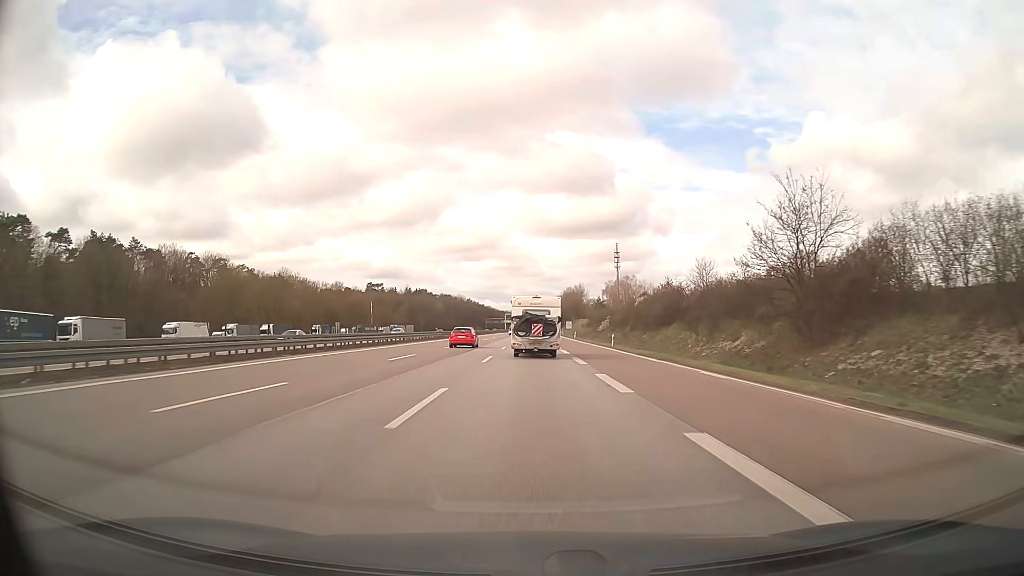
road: motorway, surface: asphalt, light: Day
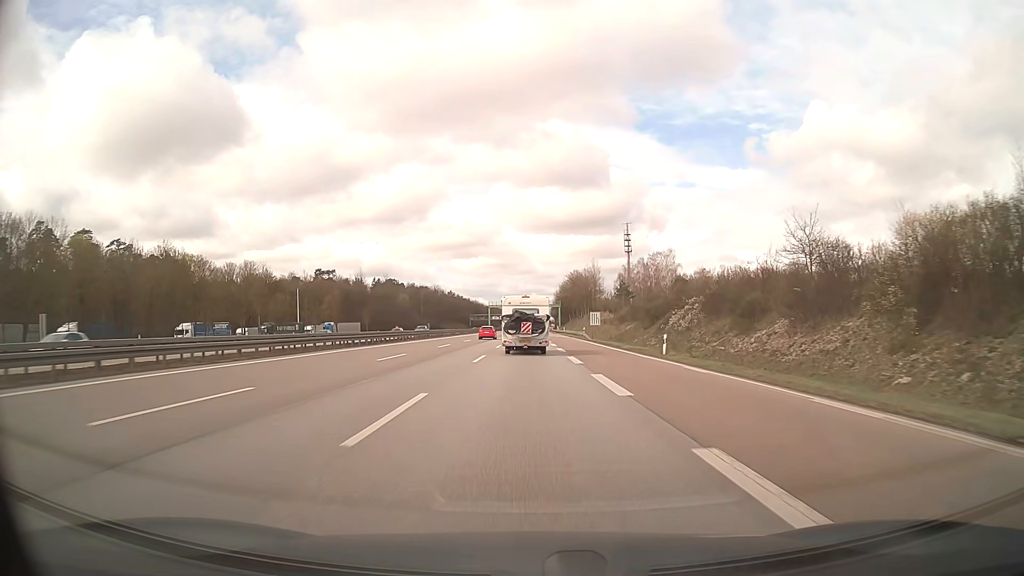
(+0.3, +73.2) m; 0°
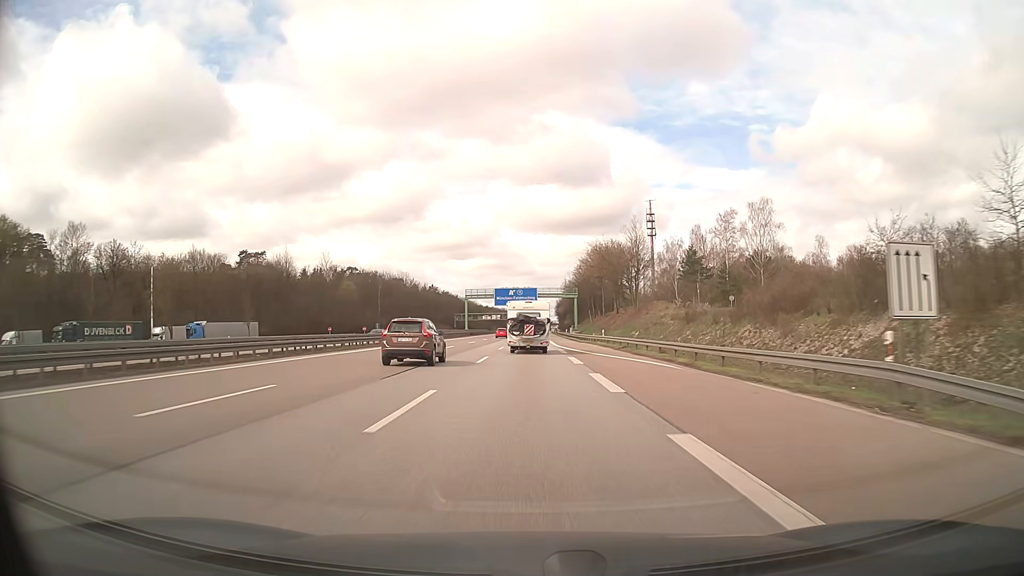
(+0.1, +71.2) m; 0°
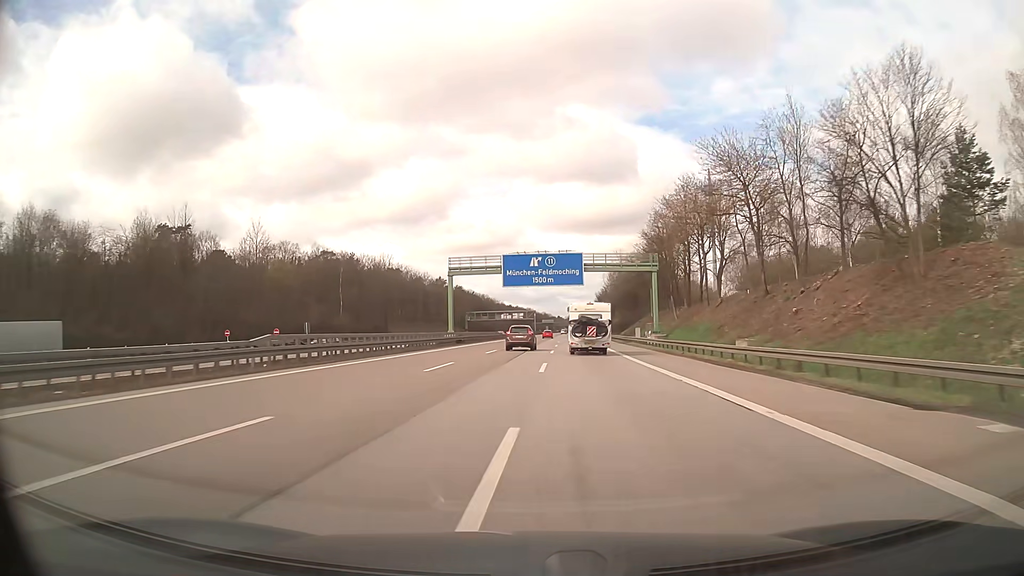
(-1.1, +59.8) m; -2°
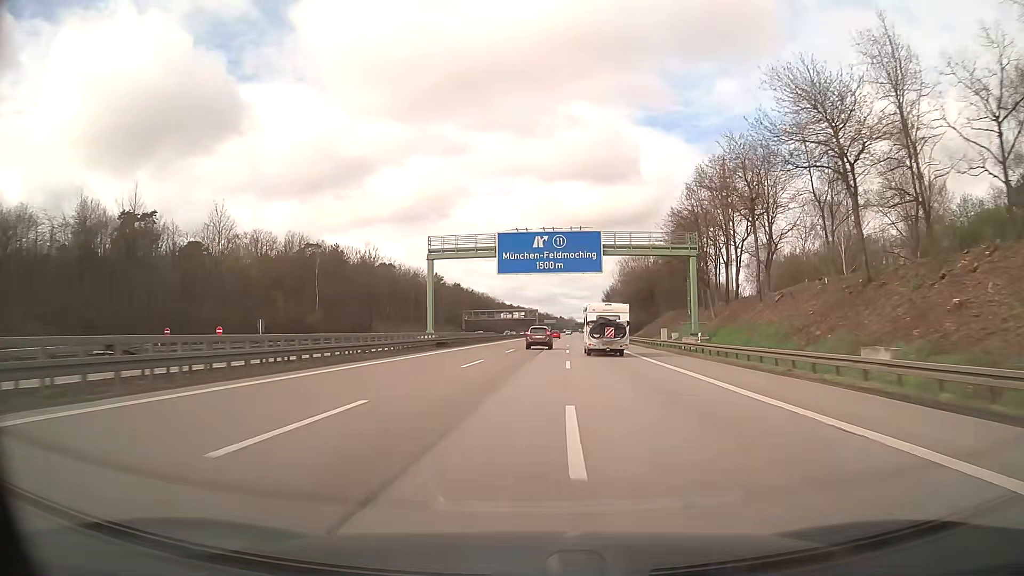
(0.0, +15.5) m; 0°
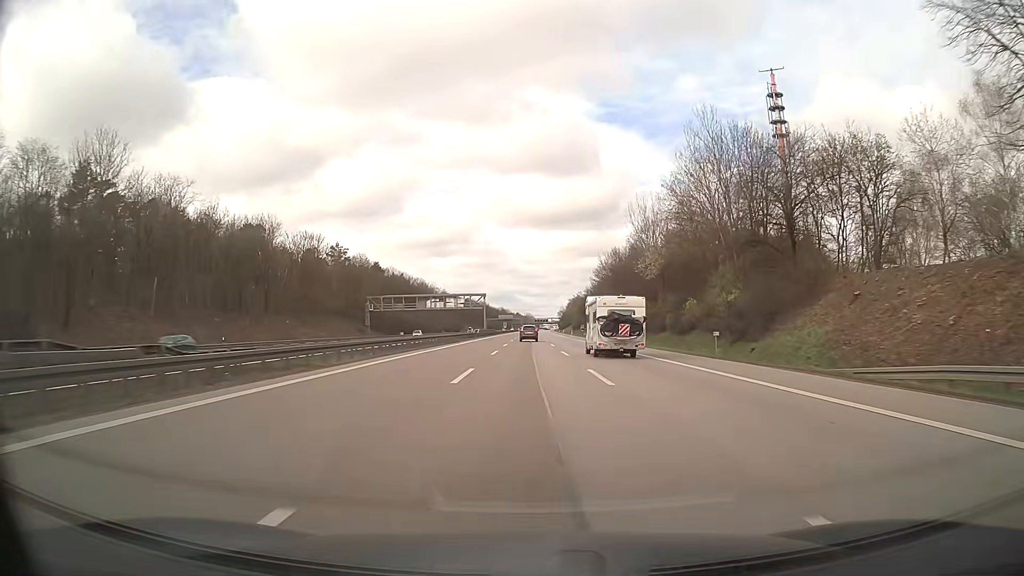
(+2.7, +80.5) m; +4°
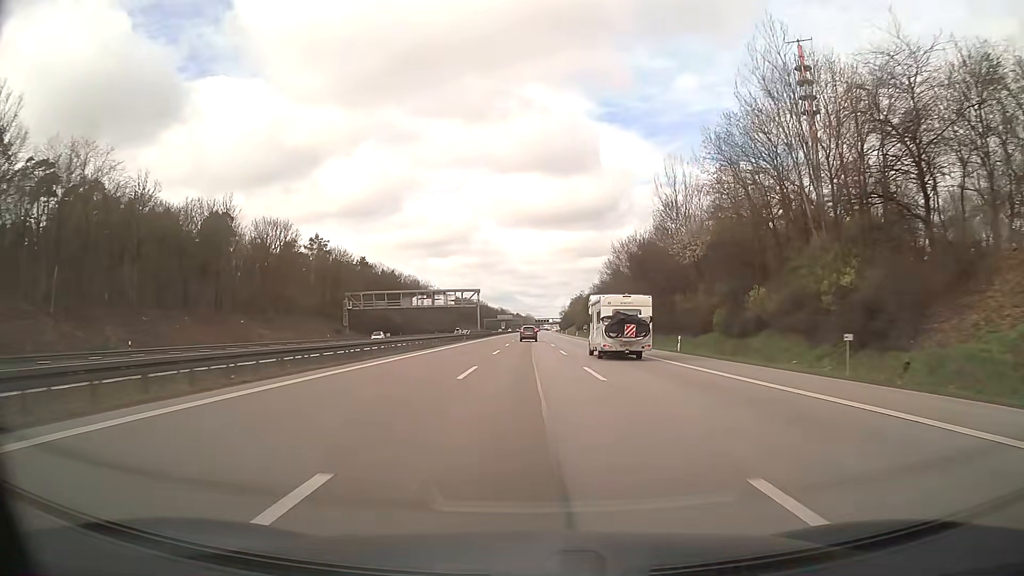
(0.0, +16.5) m; 0°
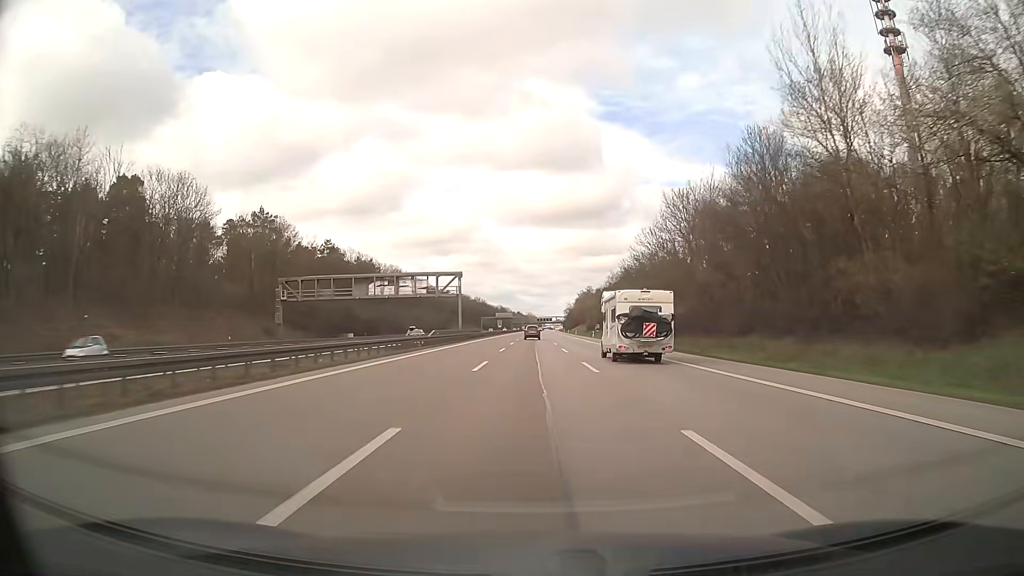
(-0.1, +33.3) m; 0°
(0, +10) (0, +20) (0, +30) (0, +40) (0, +50) (0, +60) (0, +70) (0, +80) (+1, +90) (+1, +100) m
